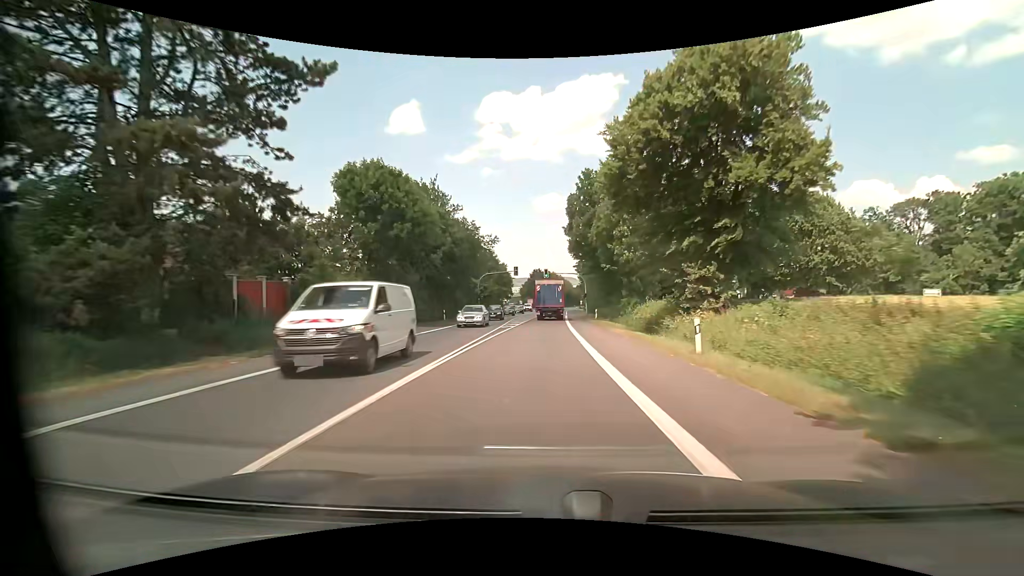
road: primary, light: Day
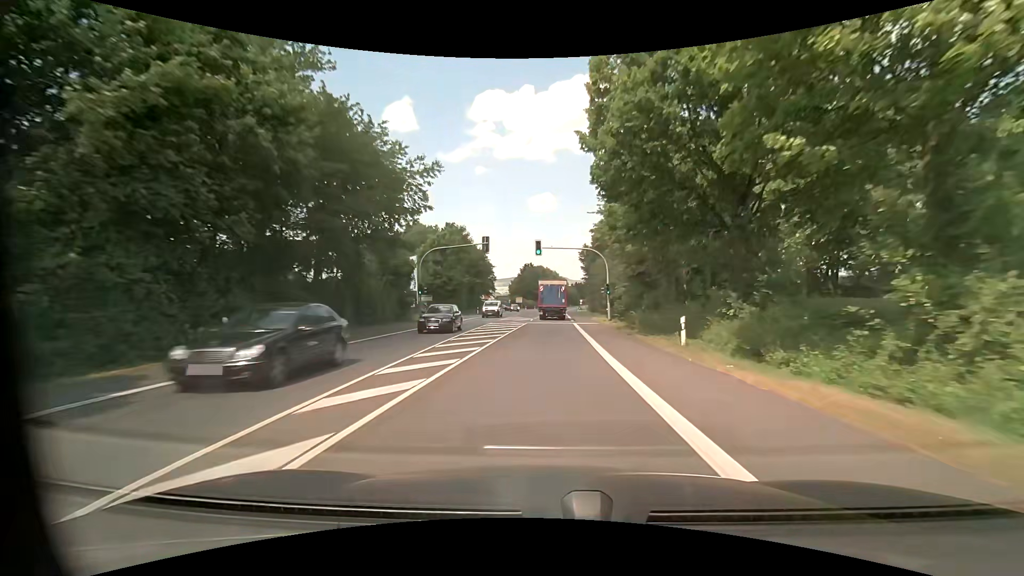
(+0.1, +32.5) m; +1°
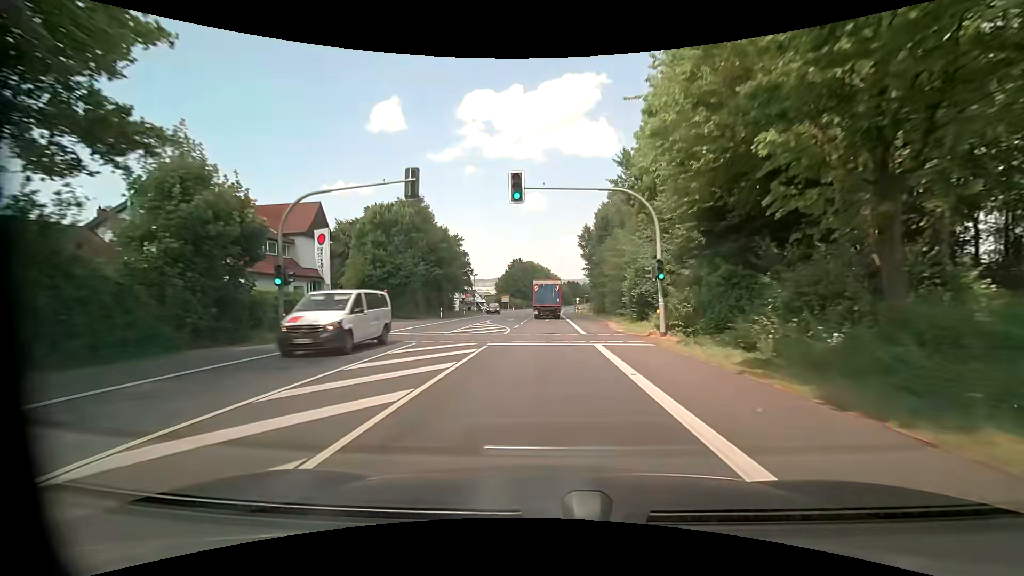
(+0.1, +21.8) m; +1°
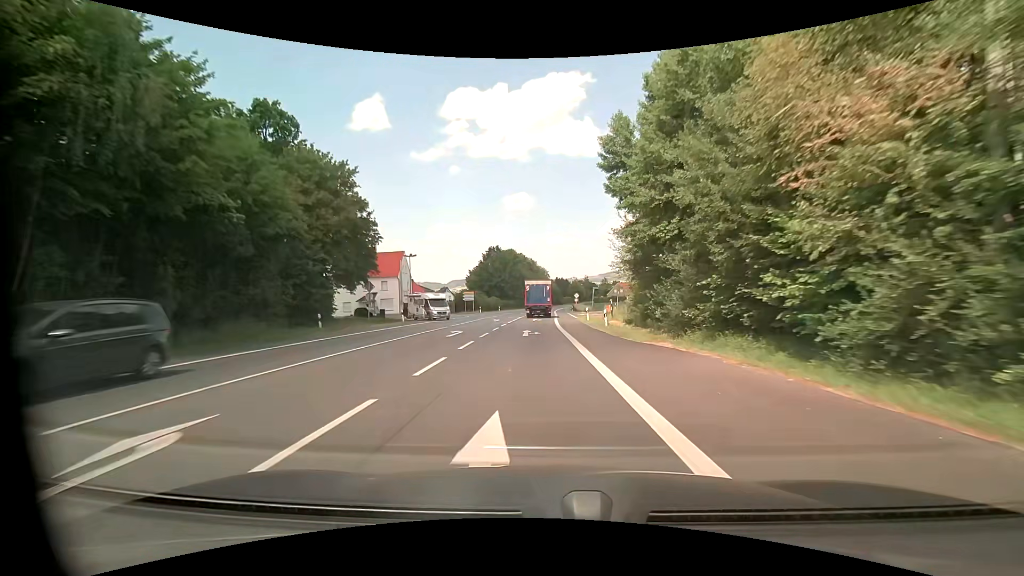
(+0.6, +42.7) m; +2°
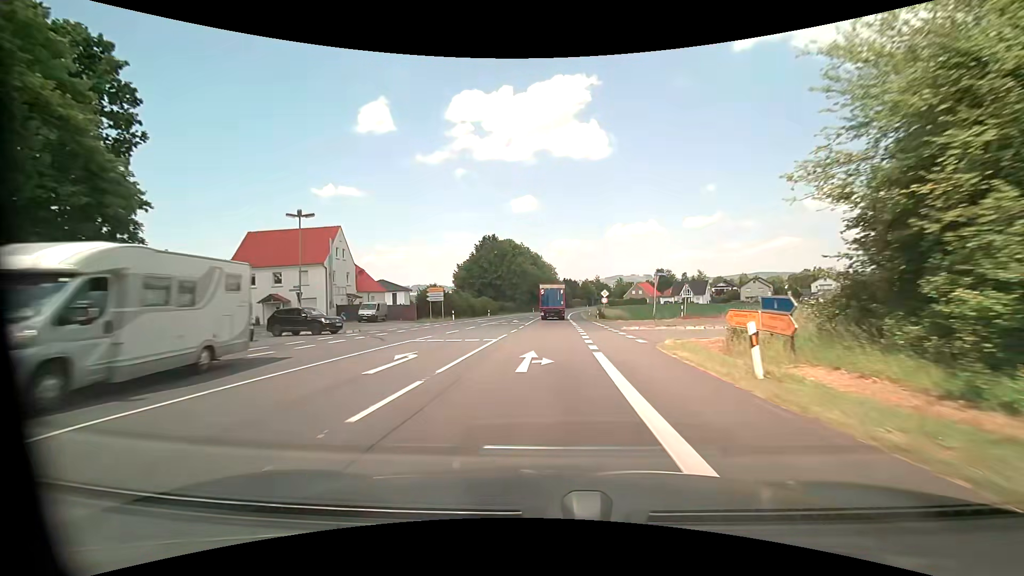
(-0.4, +31.3) m; -1°
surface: asphalt
